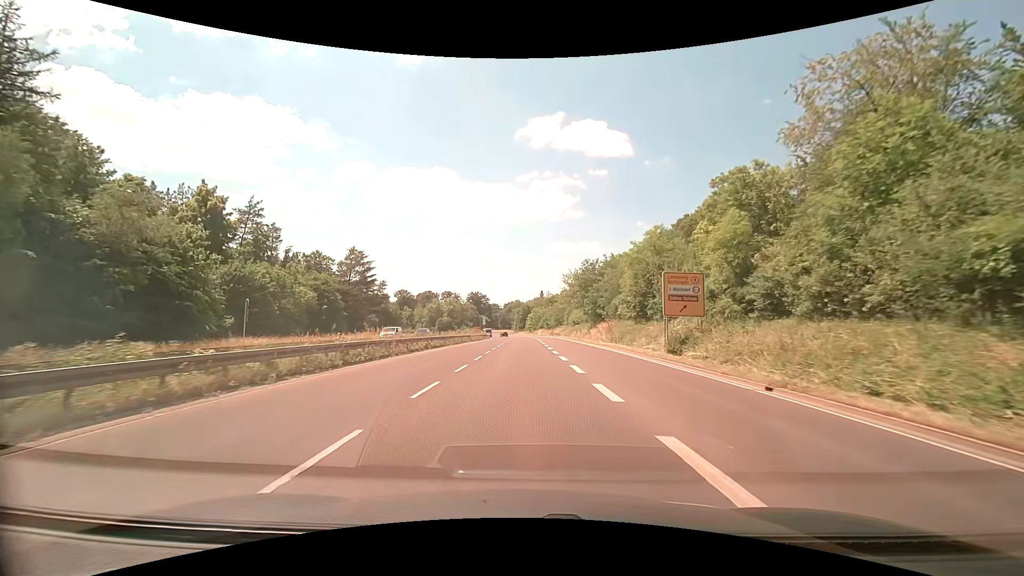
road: trunk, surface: asphalt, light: Day
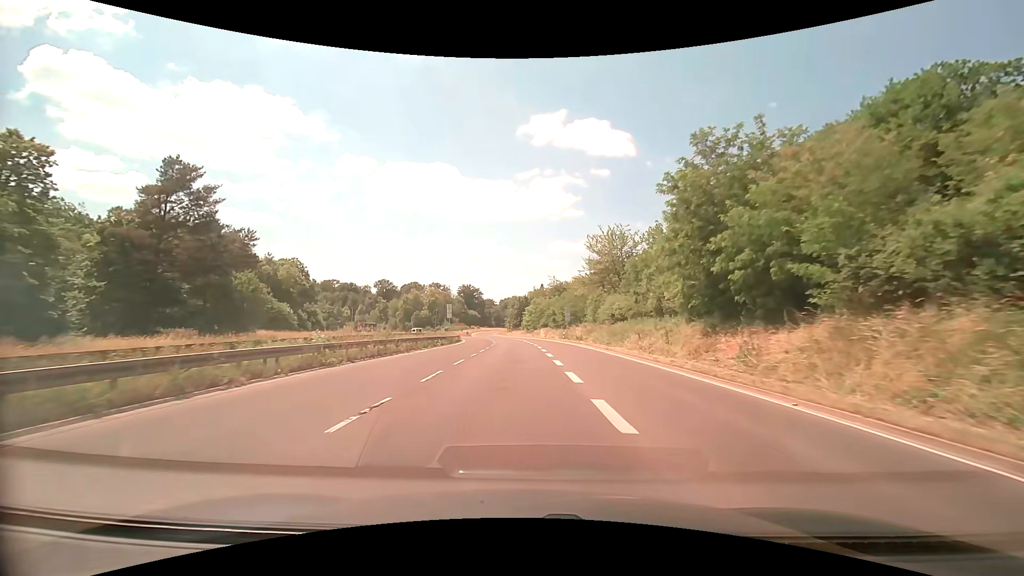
(+0.2, +44.9) m; 0°
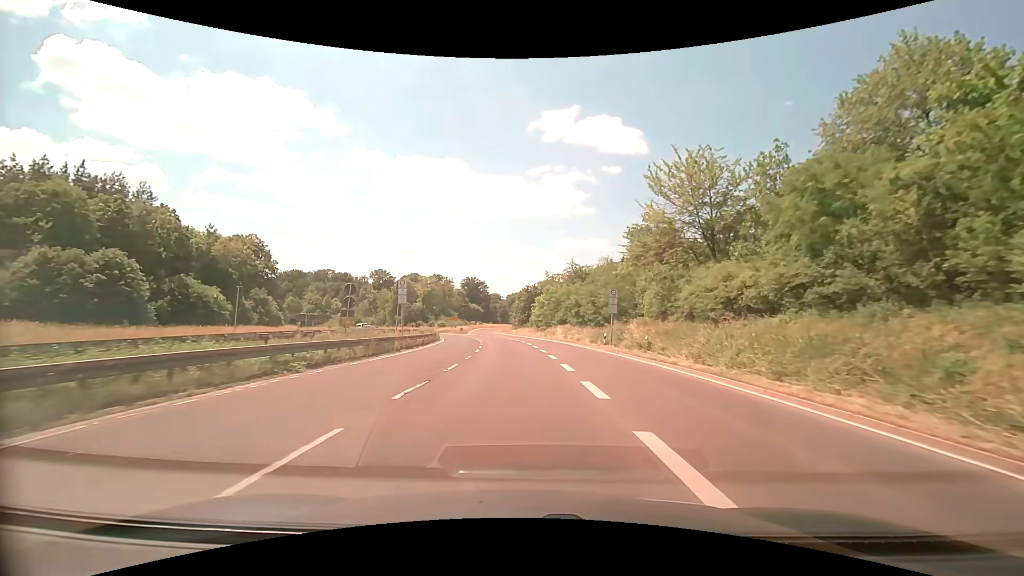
(-0.3, +26.9) m; -1°
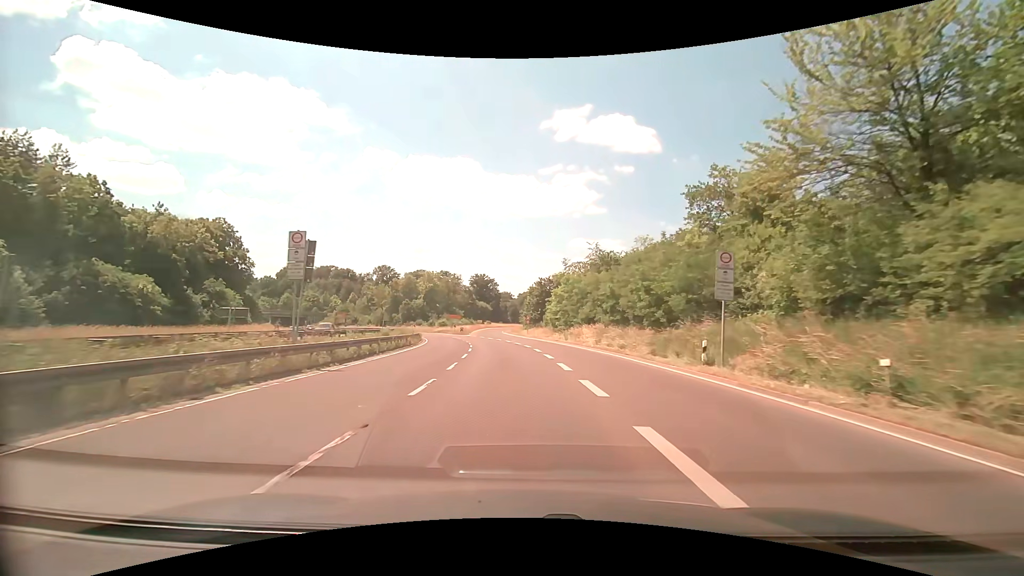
(-0.2, +17.6) m; -1°
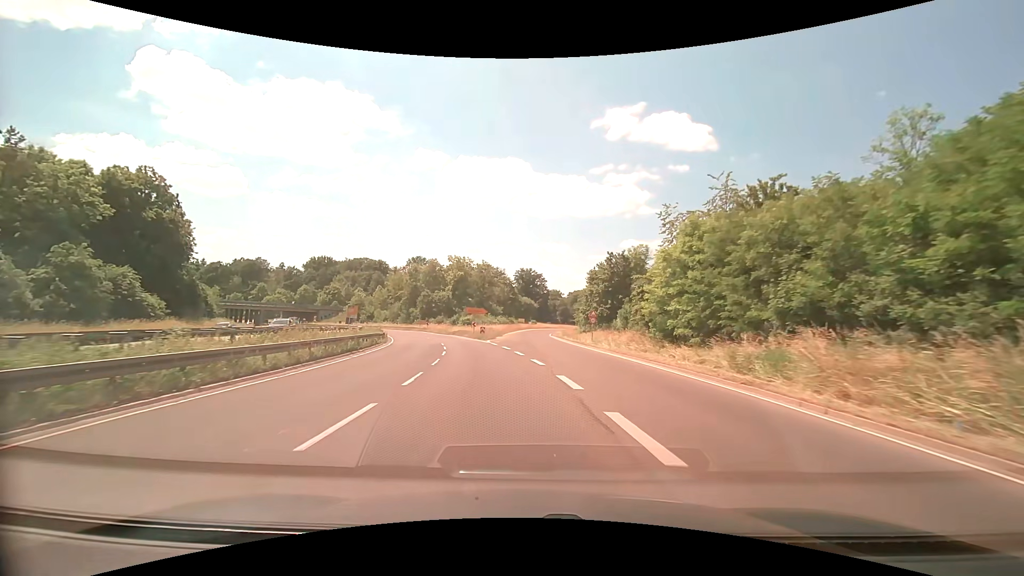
(-1.3, +34.5) m; -6°
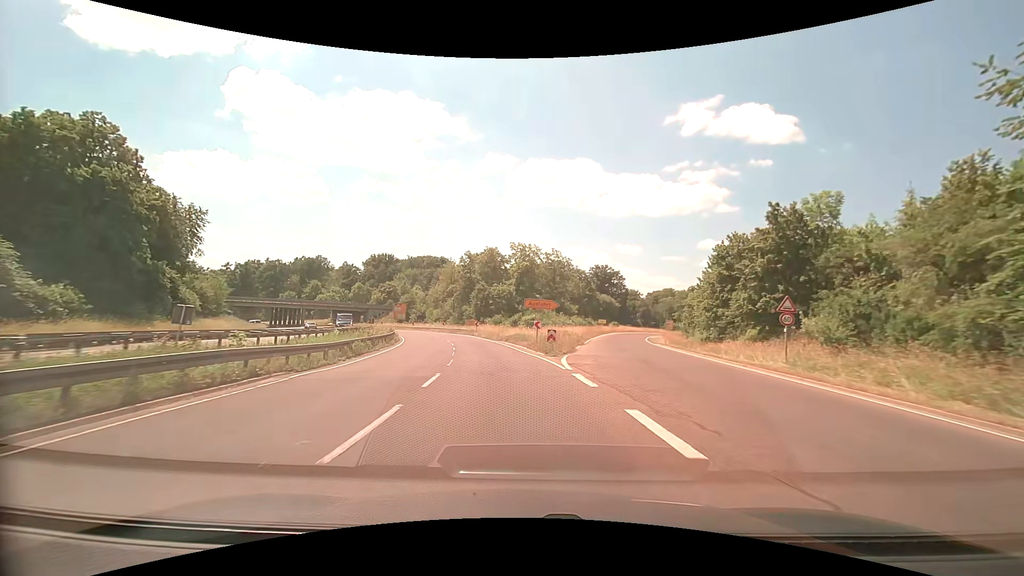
(-1.6, +24.4) m; -8°
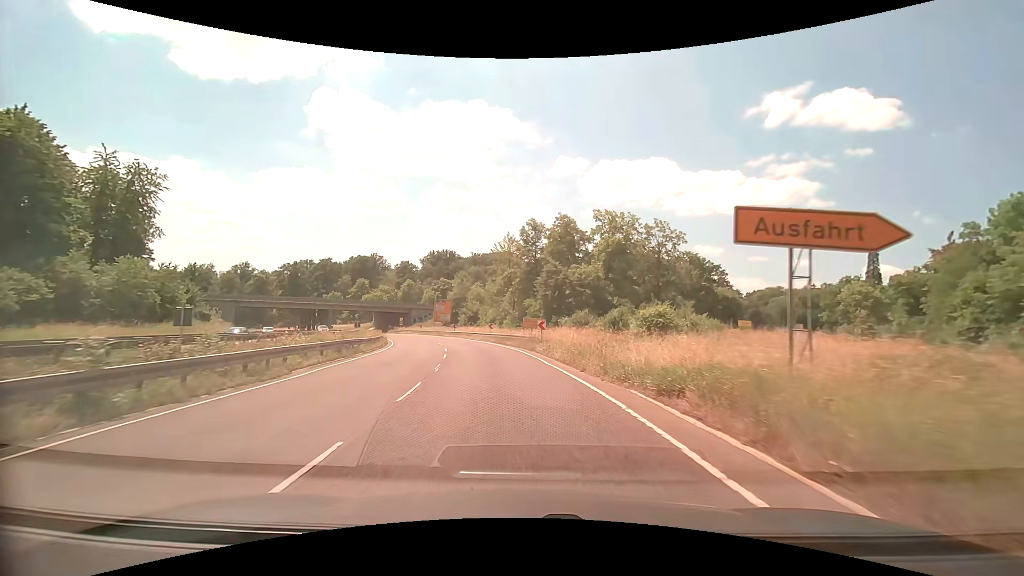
(-2.4, +32.7) m; -8°
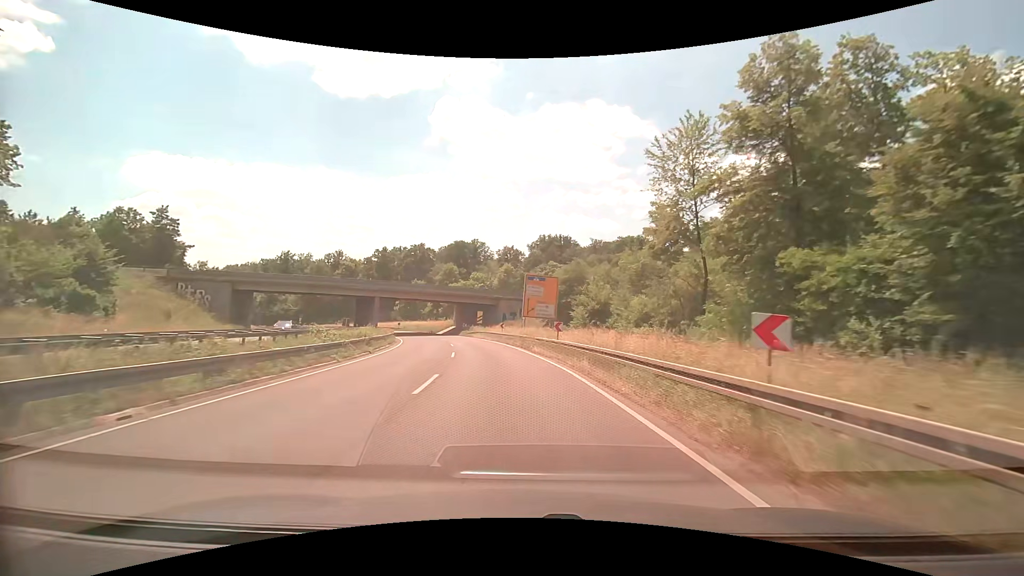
(-4.8, +41.2) m; -14°
(0, +10) (-1, +20) (-2, +30) (-4, +40) (-6, +50) (-8, +59) (-12, +69) (-15, +78) (-19, +87) (-24, +96) m
